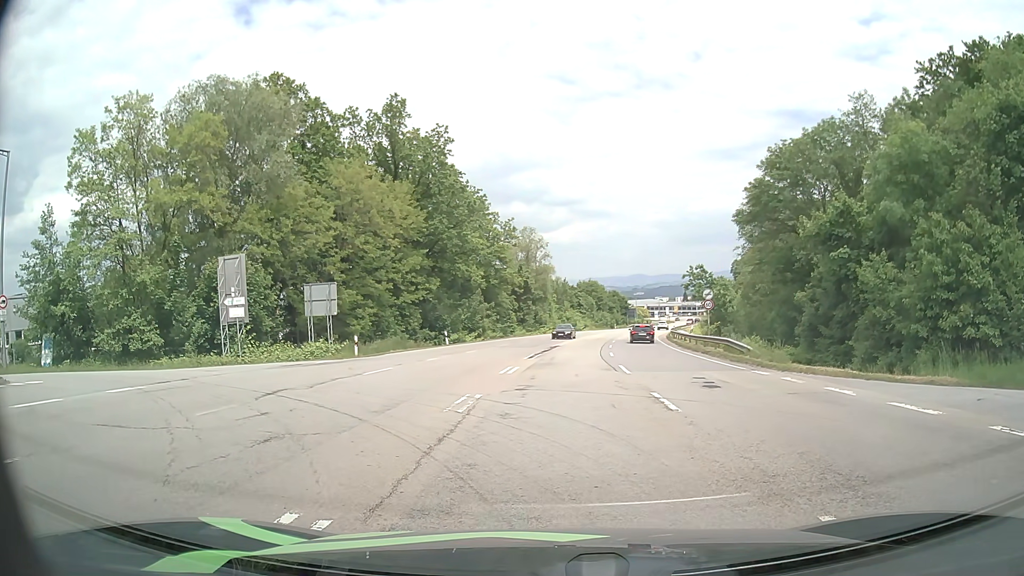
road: secondary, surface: asphalt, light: Day
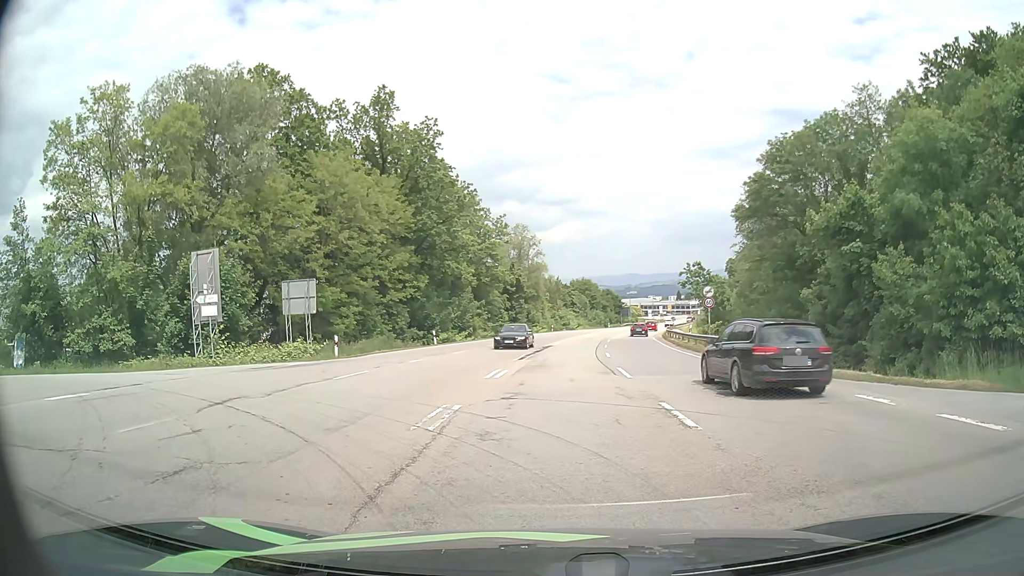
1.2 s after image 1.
(0.0, +2.0) m; +2°
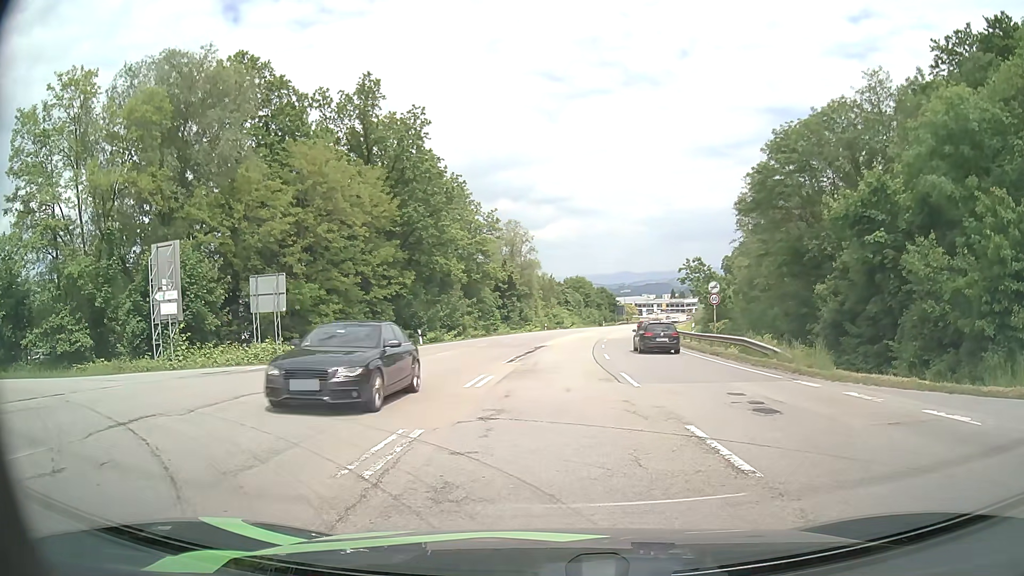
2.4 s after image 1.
(0.0, +2.9) m; 0°
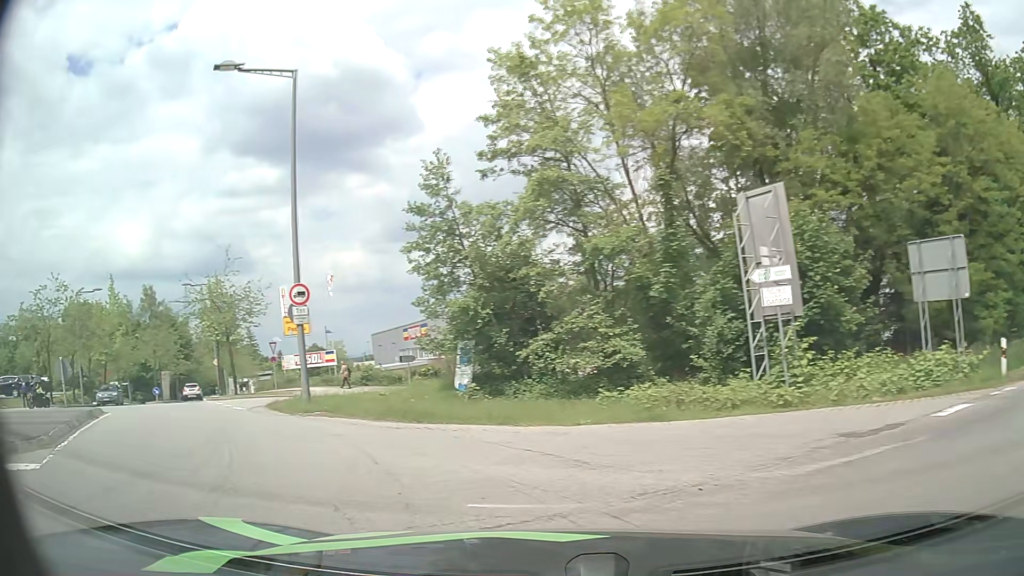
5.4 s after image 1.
(-3.8, +10.6) m; -52°
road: residential
(-4, +9) (-10, +17) (-16, +25) (-21, +33) (-27, +42) (-31, +51) (-36, +59) (-41, +68) (-46, +77) (-51, +86) m
